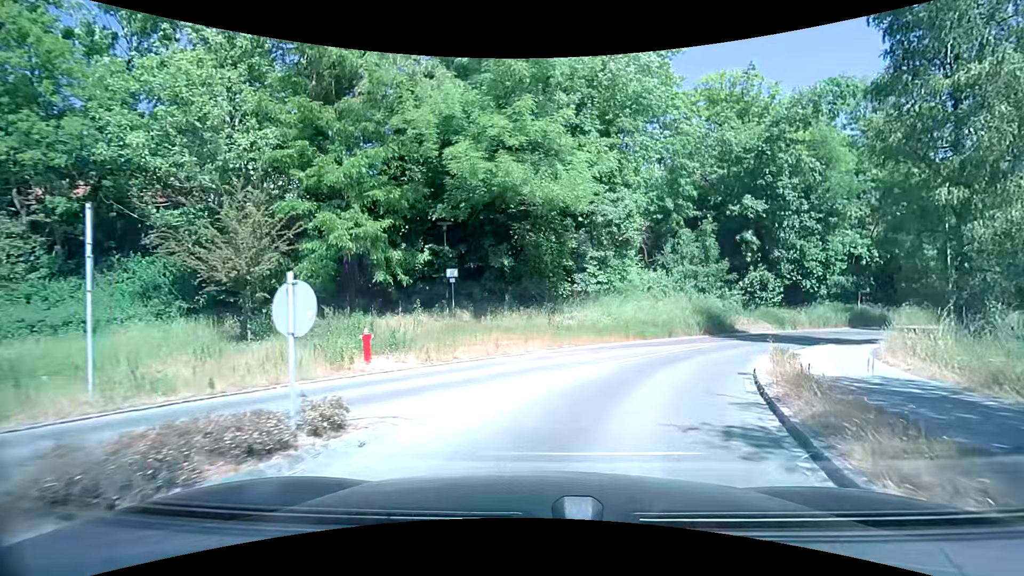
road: residential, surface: asphalt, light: Day
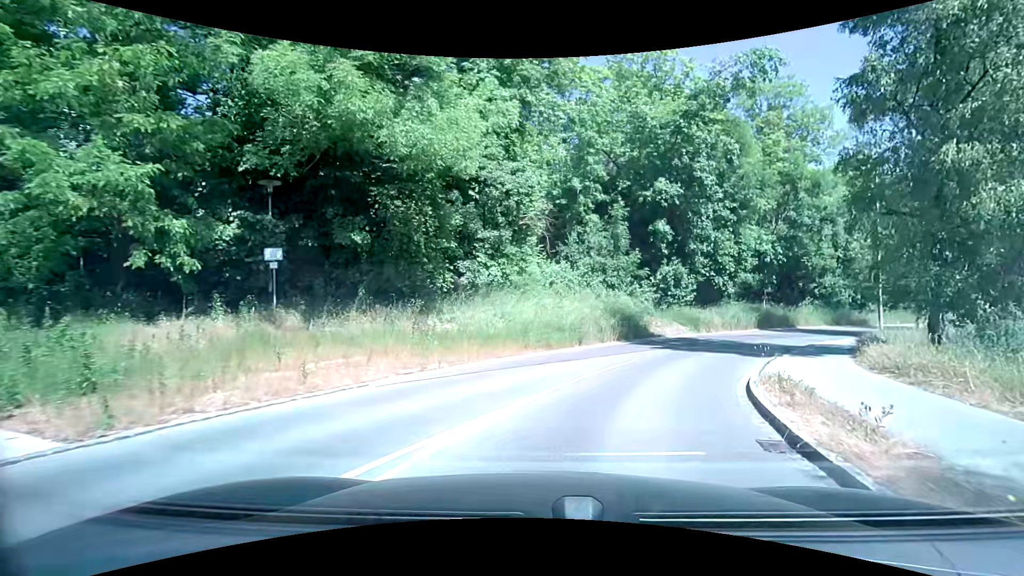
(+0.6, +6.7) m; +10°
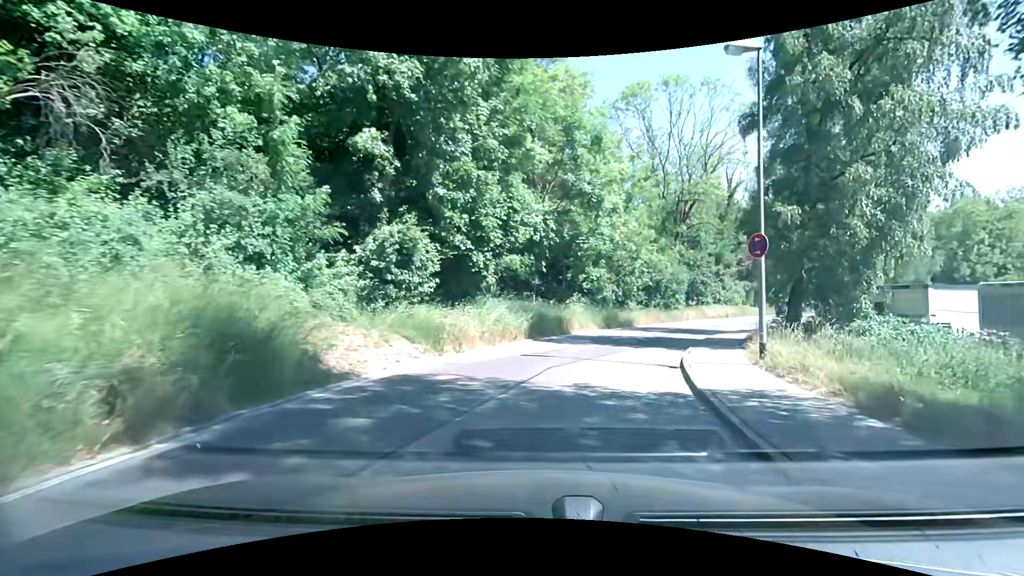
(+3.9, +15.0) m; +28°
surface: paved
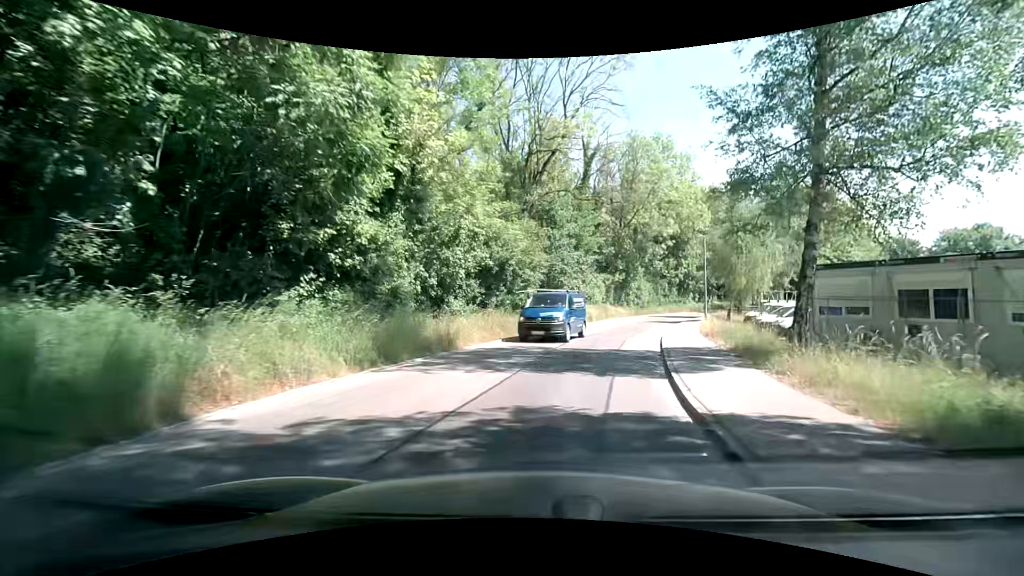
(+3.5, +18.3) m; +20°
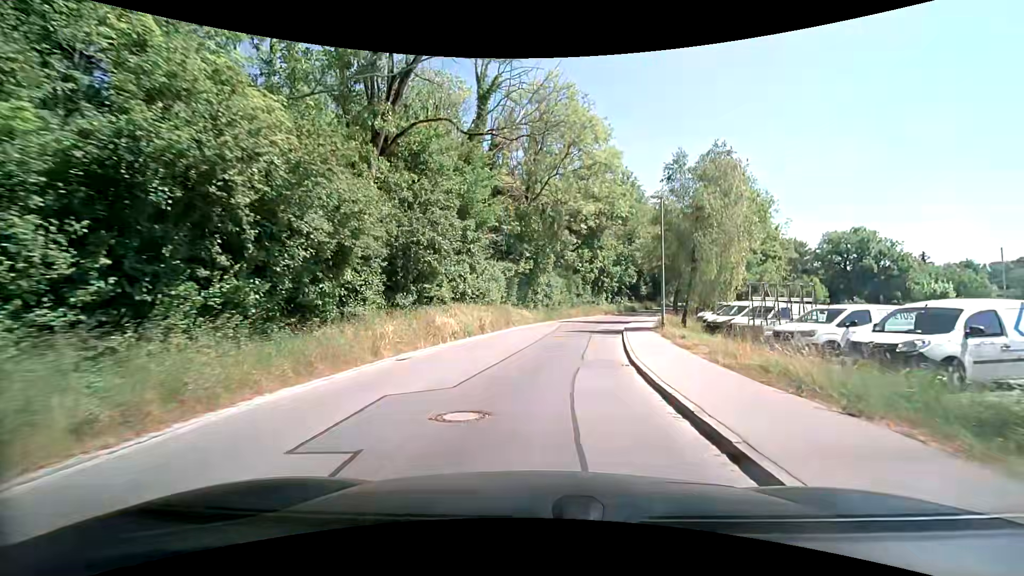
(+1.2, +15.1) m; +9°
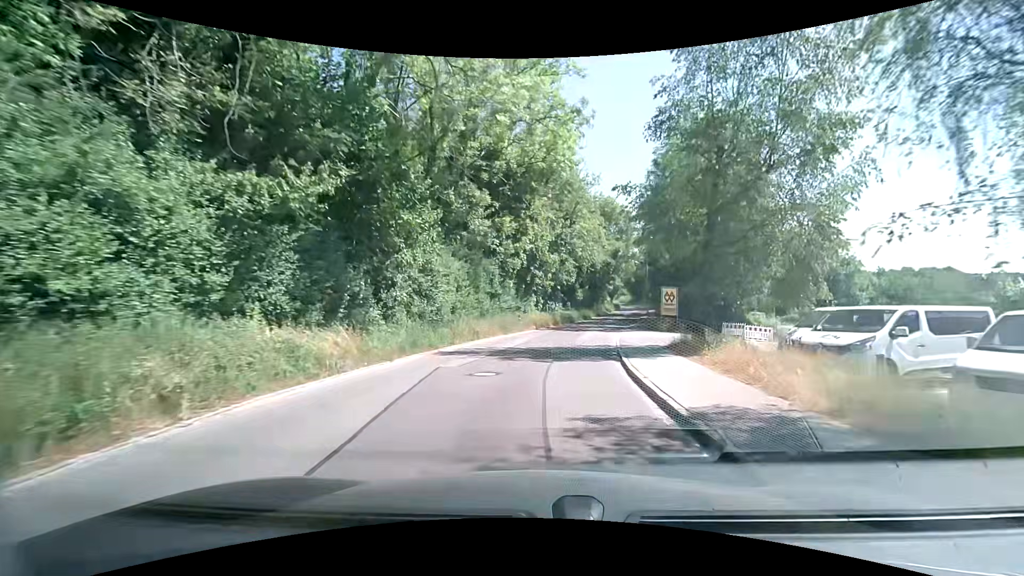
(+2.2, +22.8) m; +10°
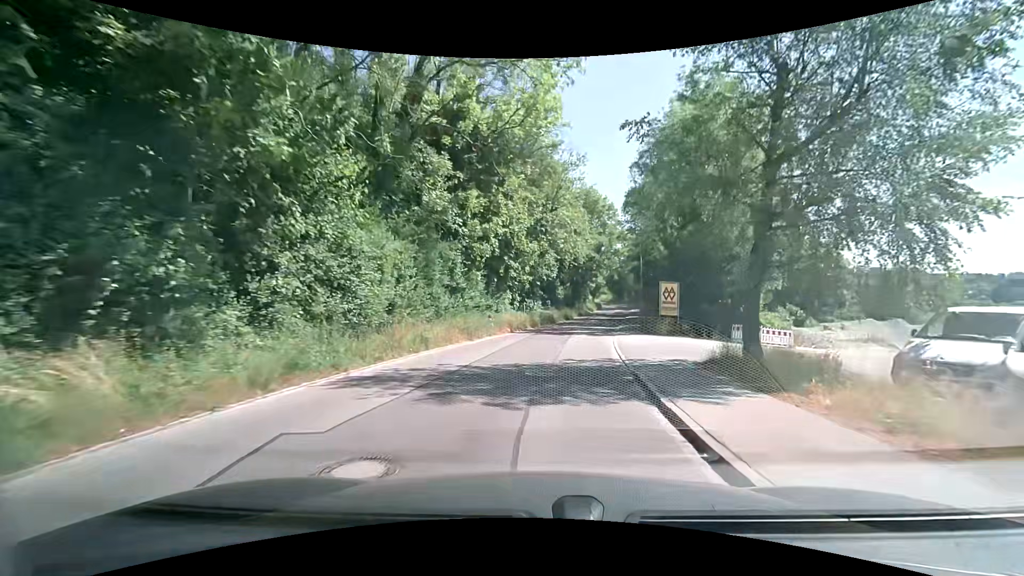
(+0.1, +6.4) m; +2°
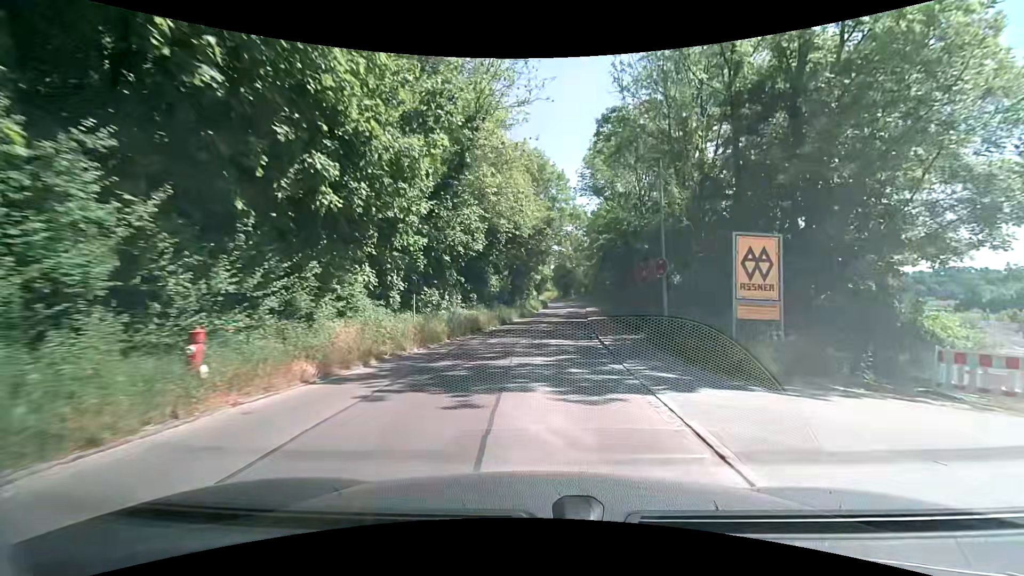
(+1.3, +20.2) m; +7°
(0, +10) (+1, +20) (+2, +30) (+3, +40) (+3, +50) (+4, +60) (+5, +70) (+6, +80) (+6, +90) (+6, +100) m
